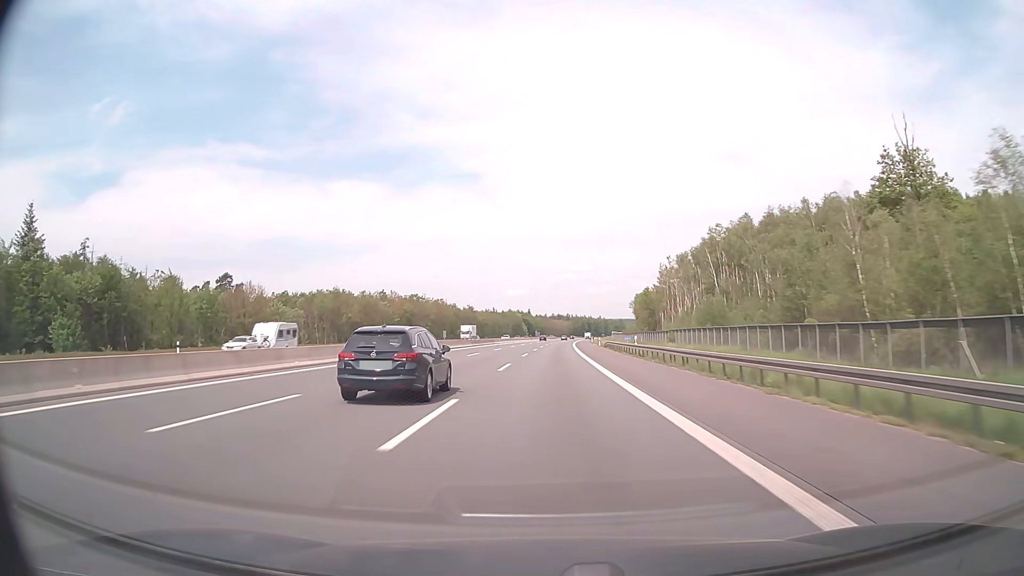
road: motorway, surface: asphalt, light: Day
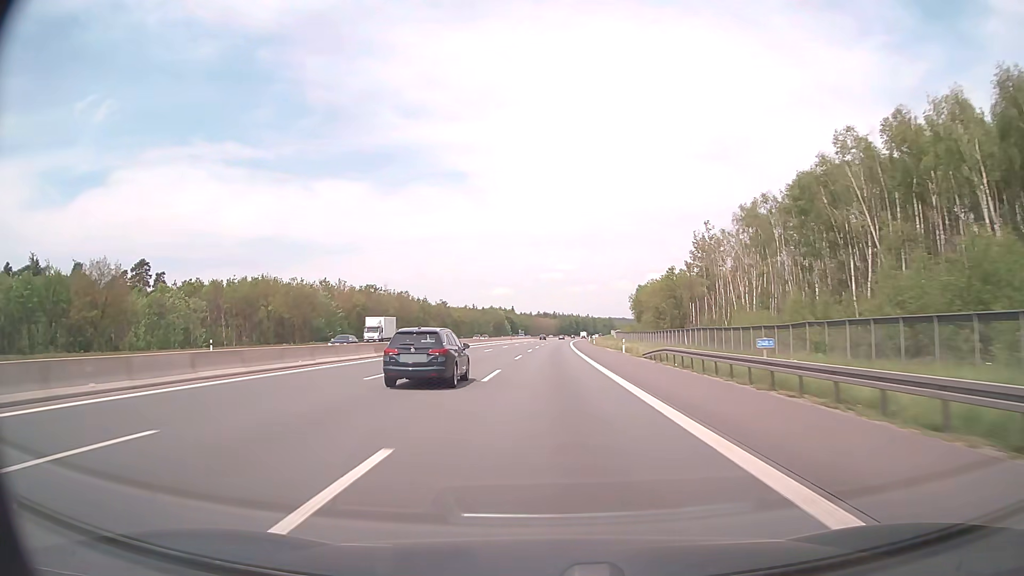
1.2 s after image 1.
(+0.5, +41.3) m; +1°
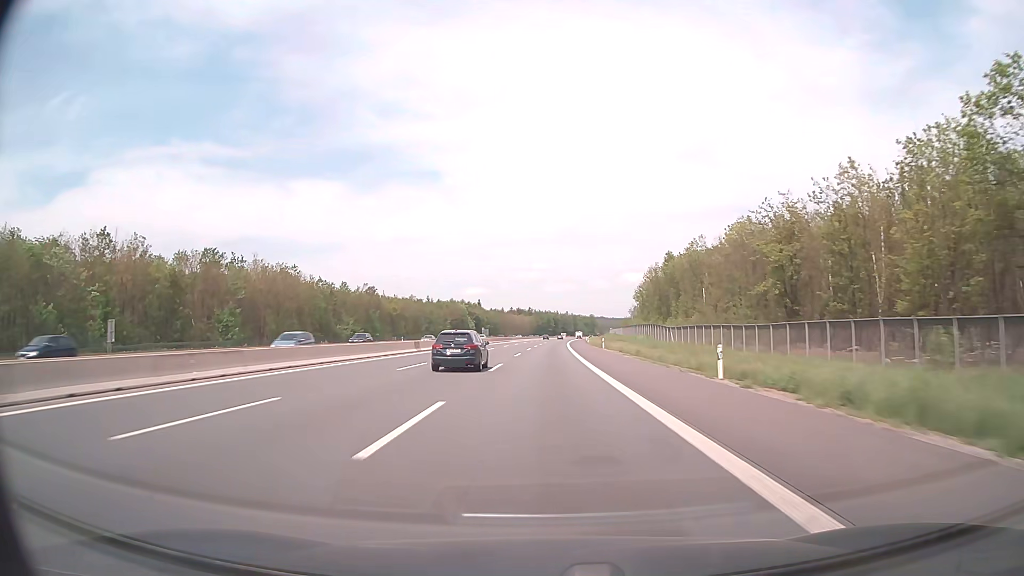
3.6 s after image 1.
(+1.5, +82.6) m; +2°
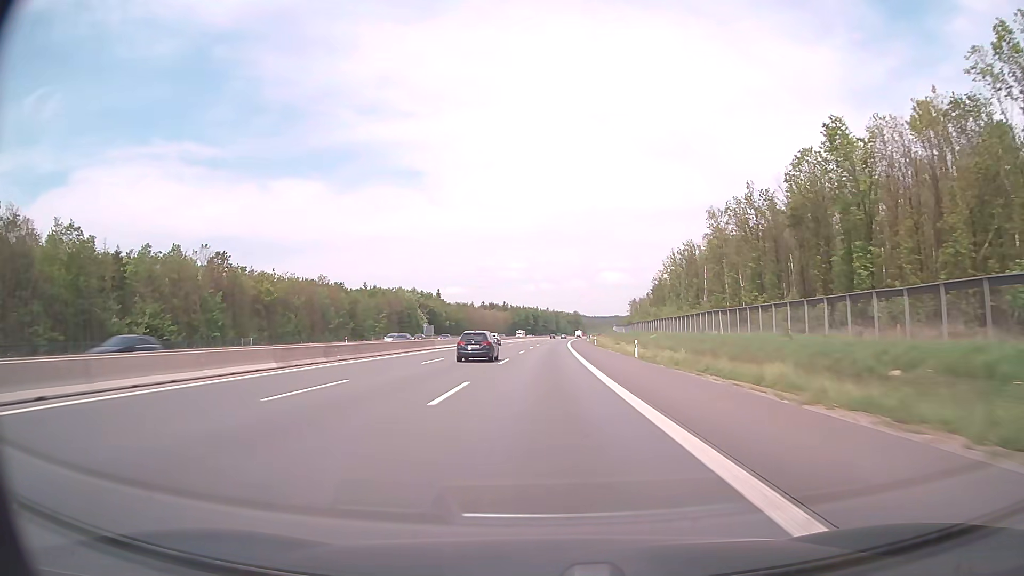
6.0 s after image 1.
(+1.3, +82.6) m; +2°
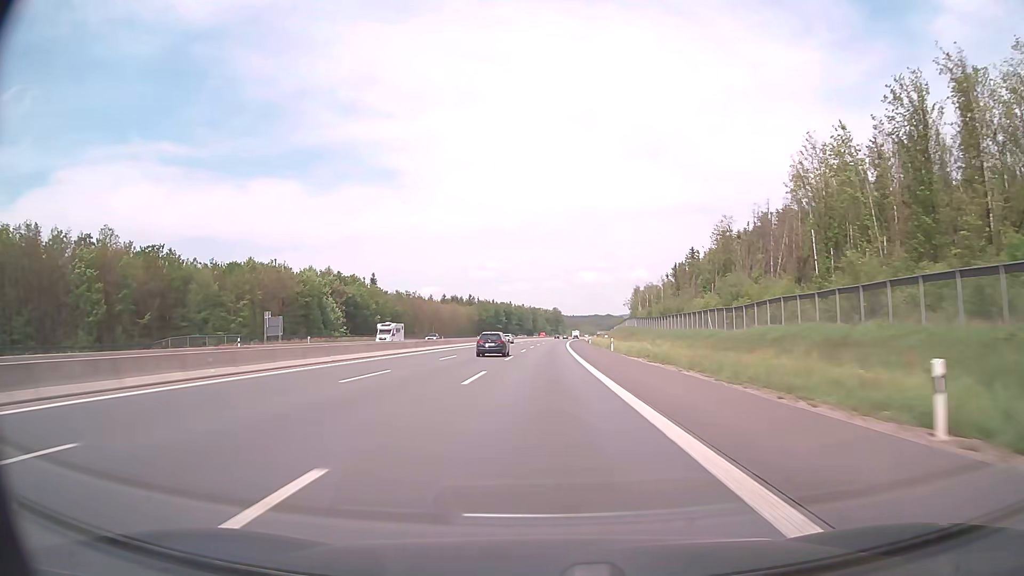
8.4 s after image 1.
(+1.3, +82.7) m; +2°
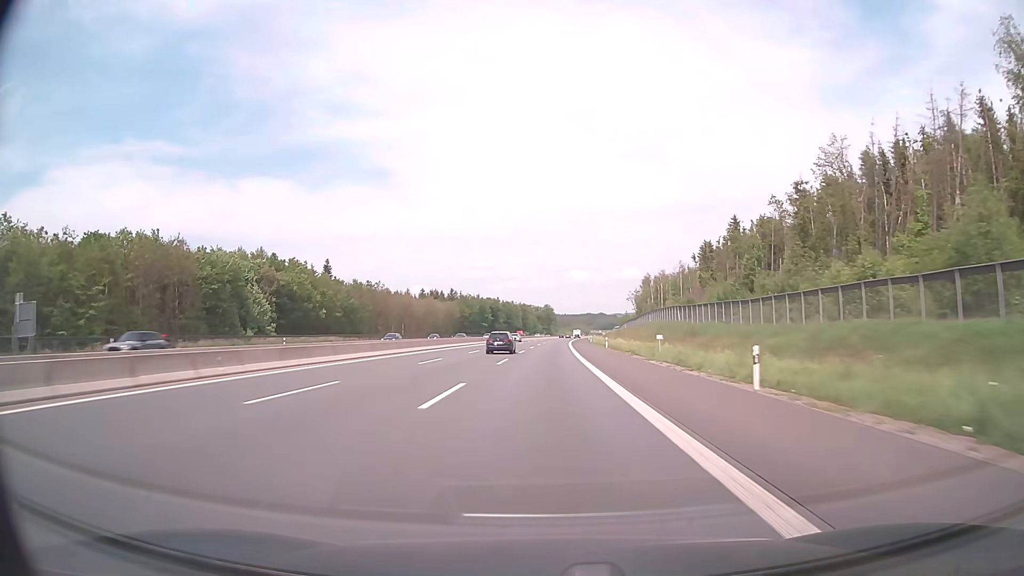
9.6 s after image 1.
(+0.3, +41.3) m; +1°
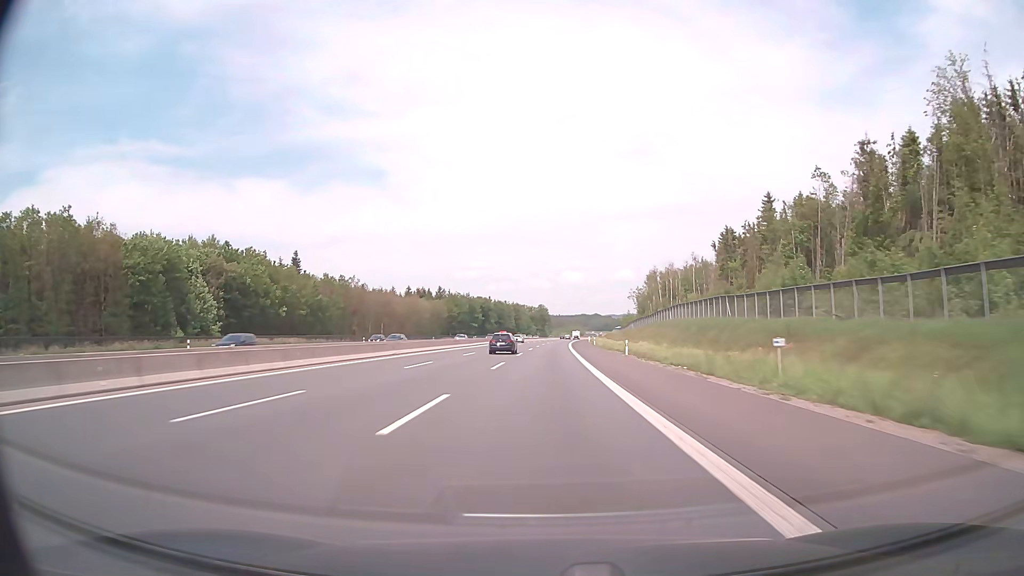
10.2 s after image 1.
(+0.1, +20.7) m; +1°
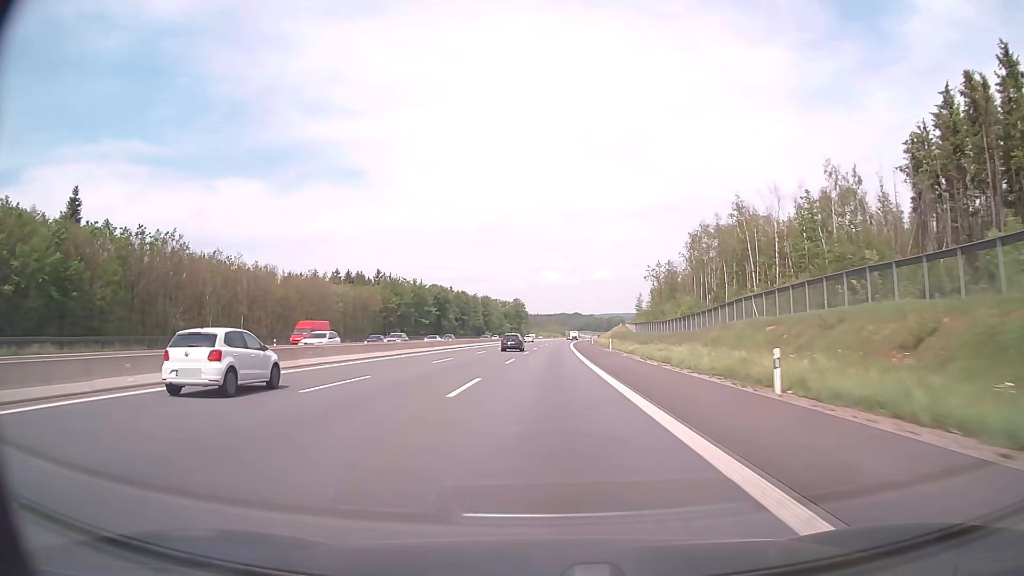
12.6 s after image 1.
(+1.3, +82.7) m; +2°
(0, +10) (0, +20) (0, +30) (0, +40) (+1, +50) (+1, +60) (+1, +70) (+2, +80) (+2, +90) (+2, +100) m
